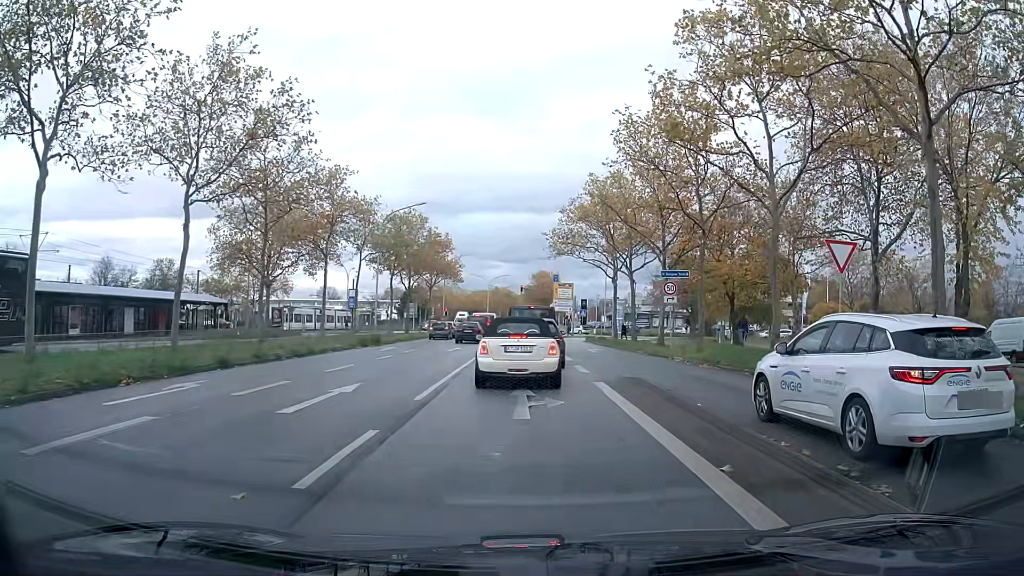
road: primary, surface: asphalt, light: Day
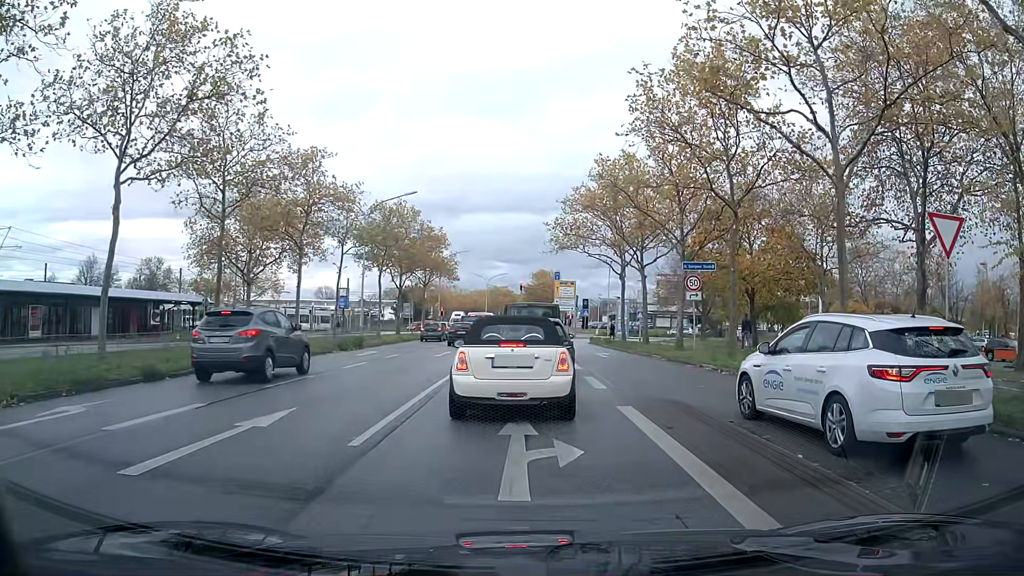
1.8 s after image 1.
(0.0, +4.1) m; 0°
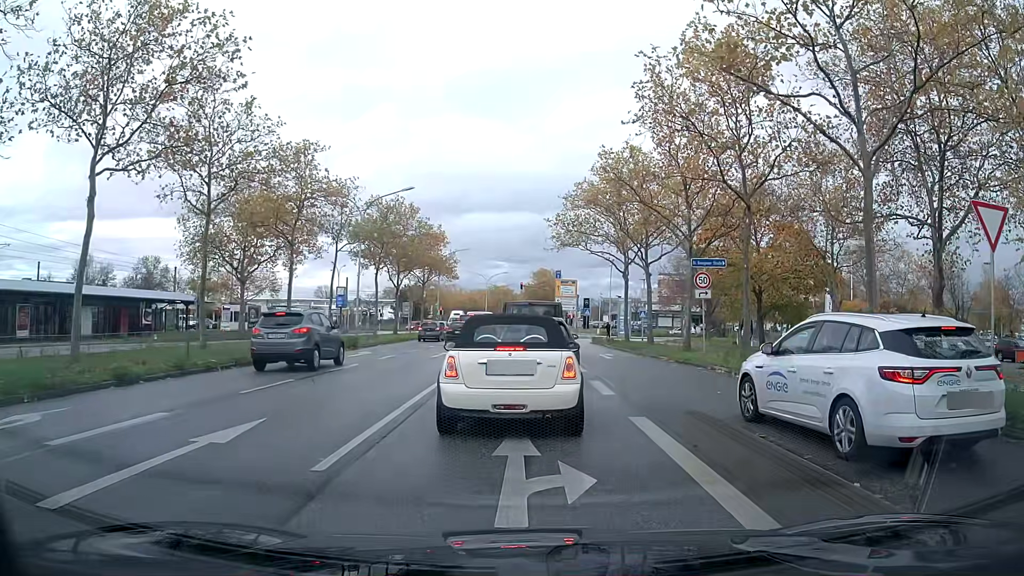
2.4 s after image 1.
(0.0, +1.2) m; 0°
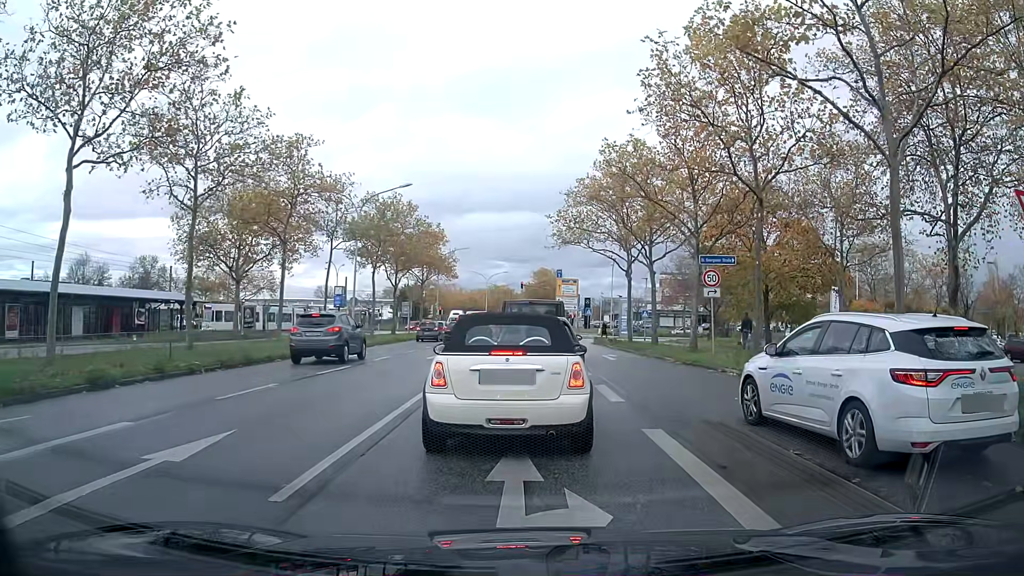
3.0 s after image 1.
(0.0, +1.0) m; 0°
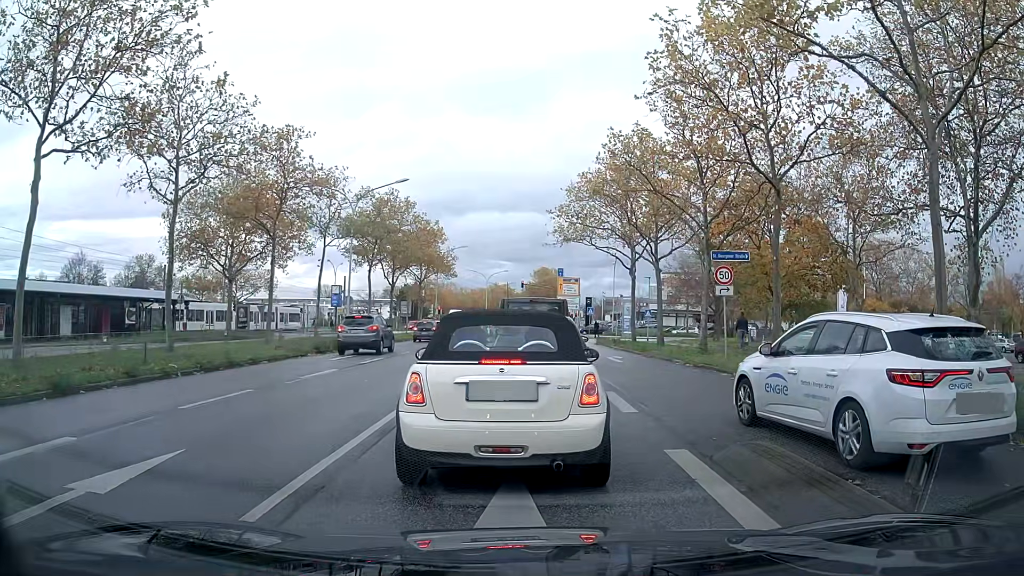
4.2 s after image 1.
(0.0, +1.3) m; 0°
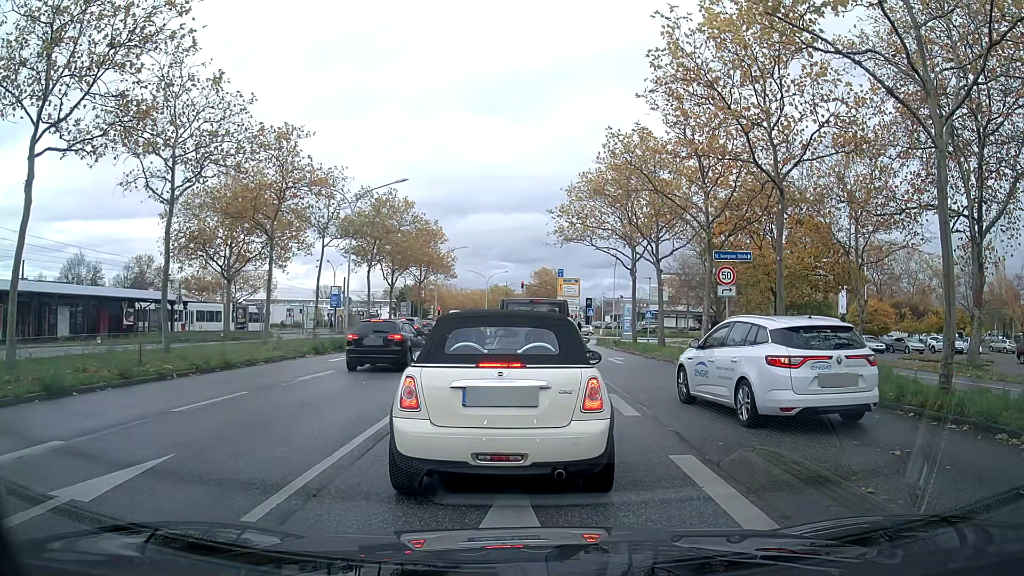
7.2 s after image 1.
(0.0, +0.3) m; 0°
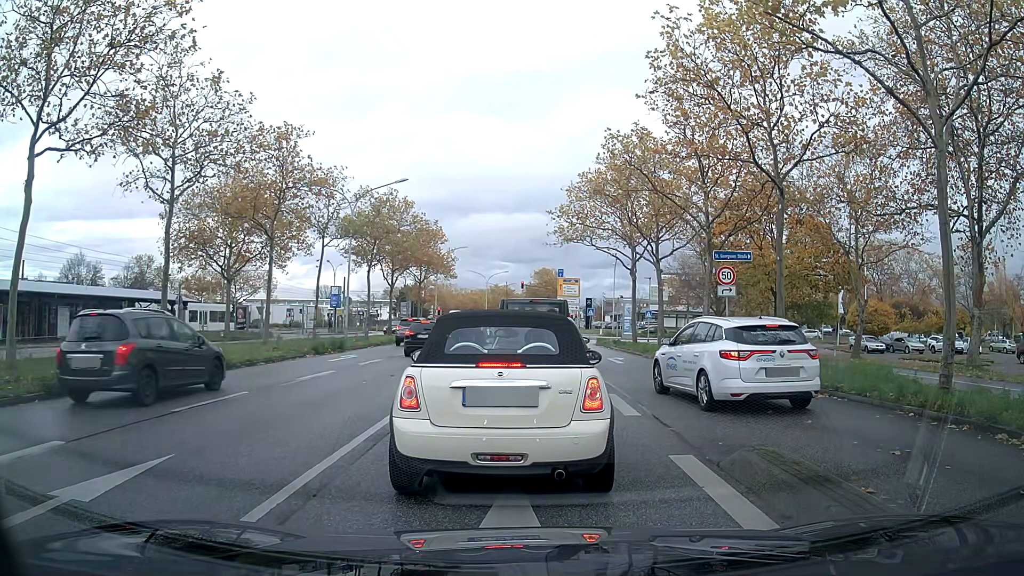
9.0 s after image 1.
(0.0, 0.0) m; 0°
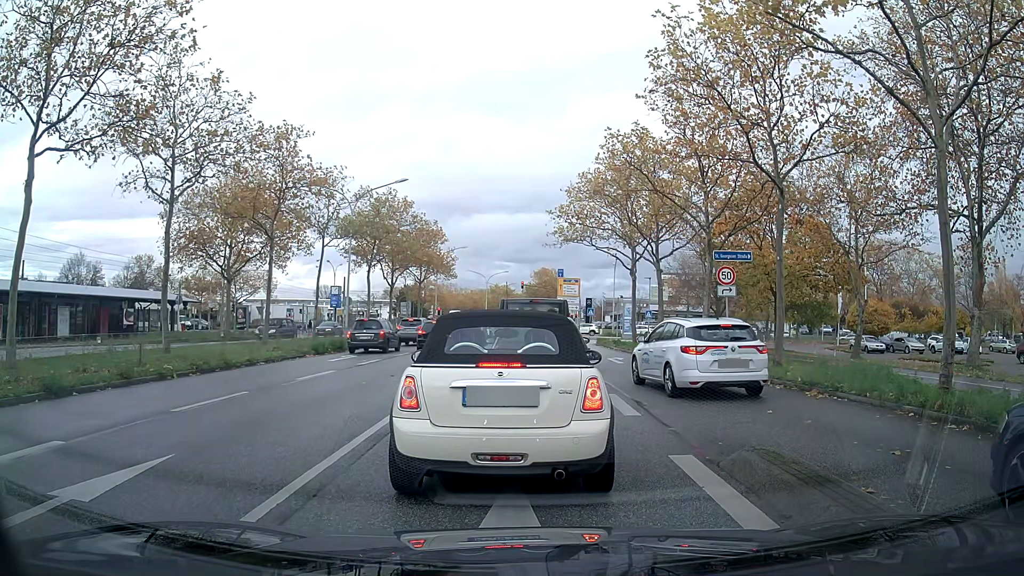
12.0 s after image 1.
(0.0, 0.0) m; 0°
(0, +10) (0, +20) (0, +30) (0, +40) (0, +50) (0, +60) (0, +70) (0, +80) (0, +90) (0, +100) m
